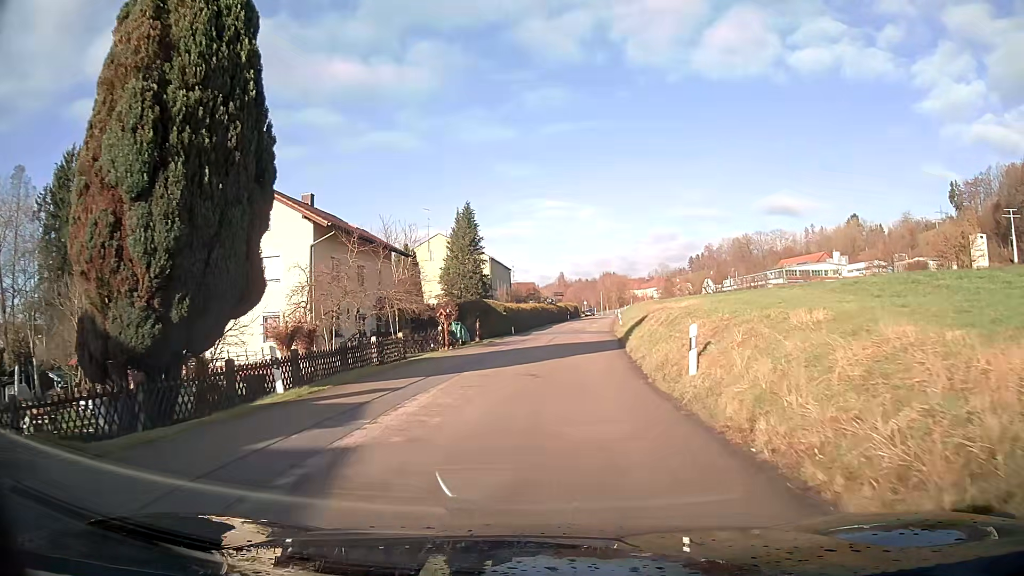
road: tertiary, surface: asphalt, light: Day
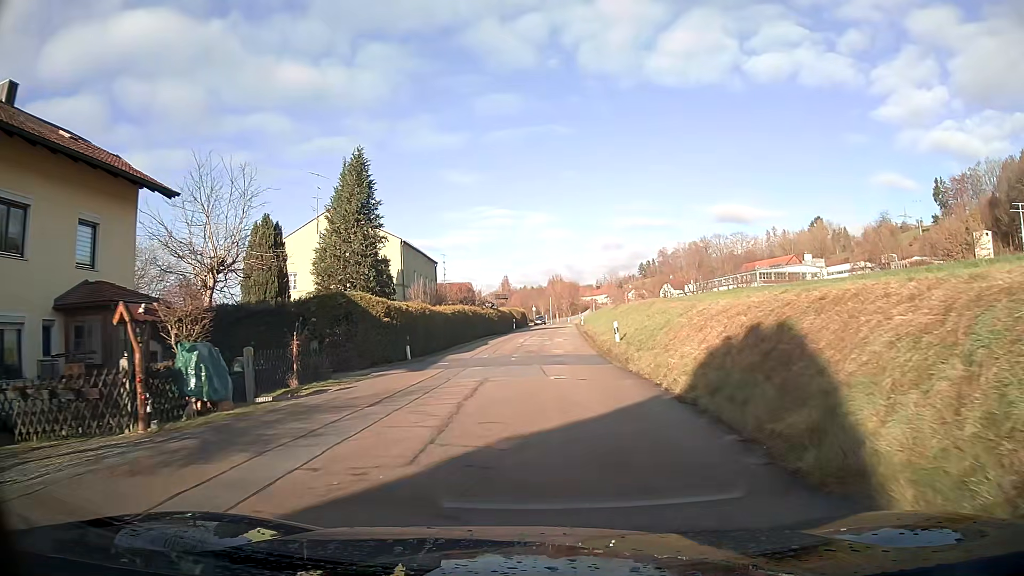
(+1.0, +24.2) m; +5°
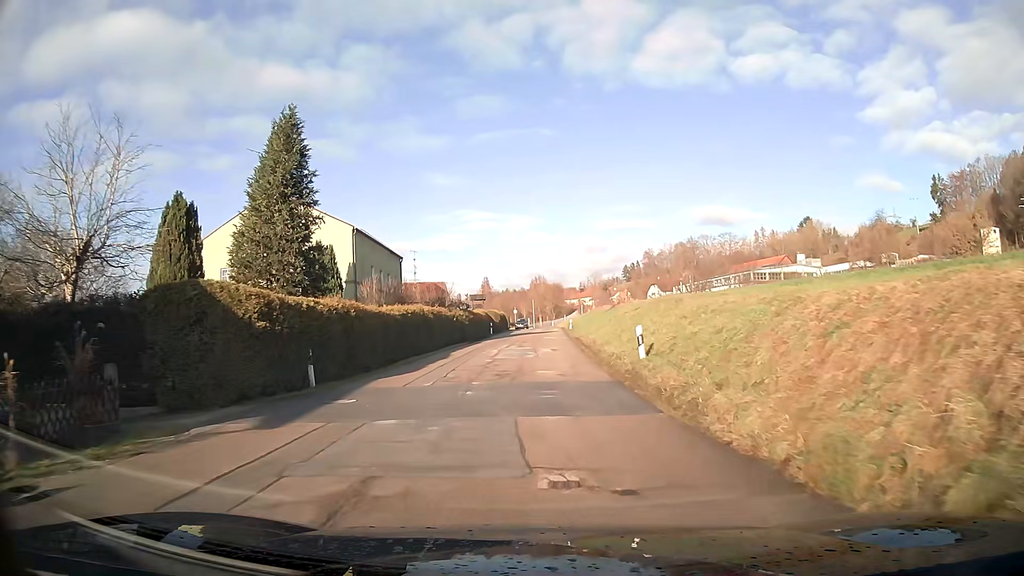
(+0.1, +9.7) m; +1°
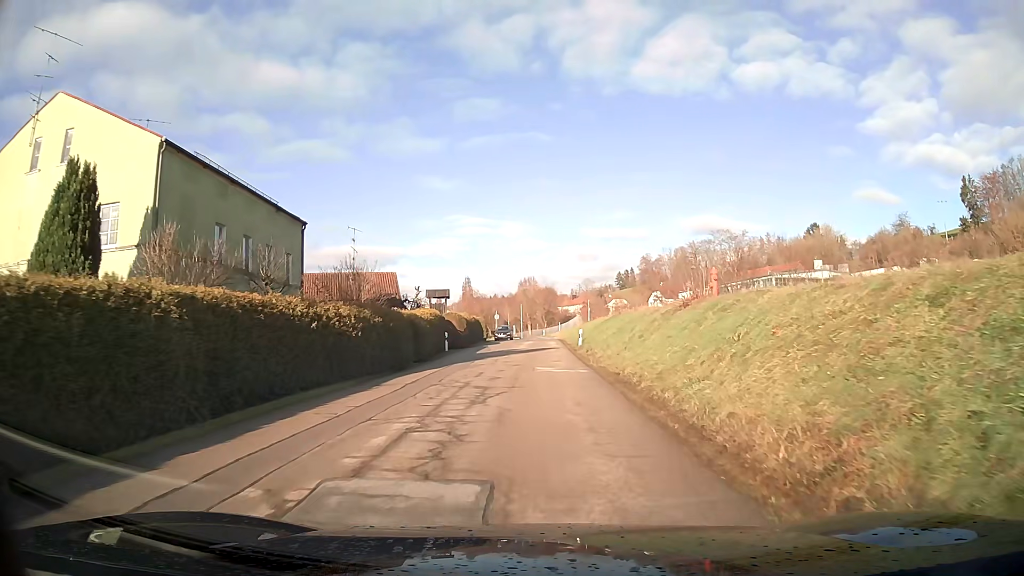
(+0.2, +24.3) m; +1°
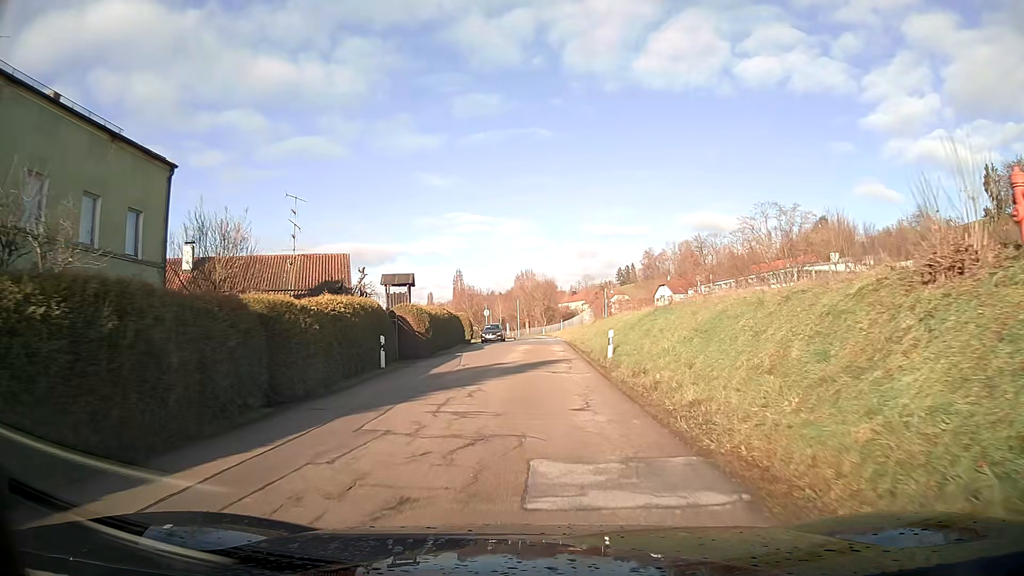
(0.0, +14.7) m; 0°
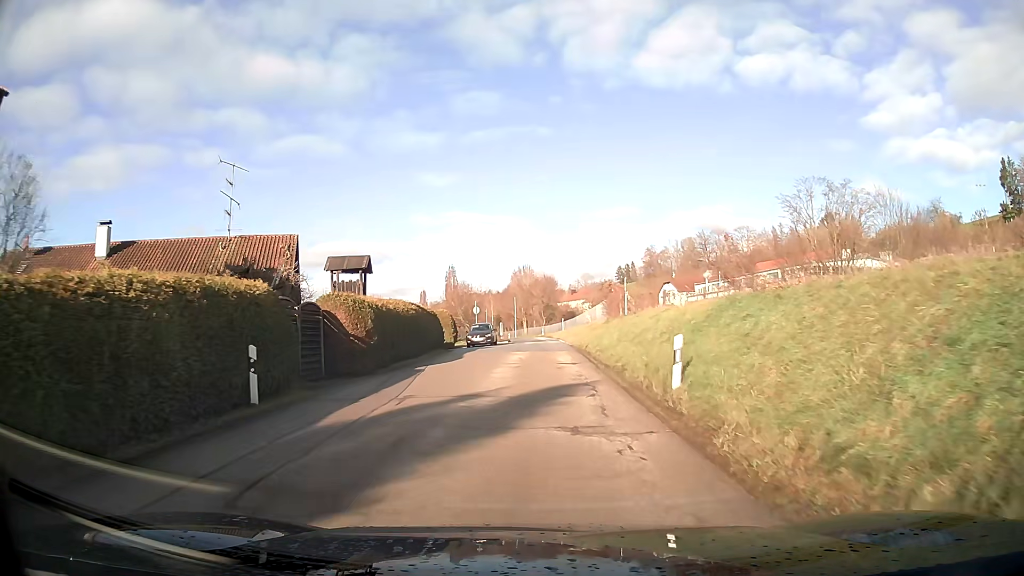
(0.0, +9.9) m; 0°
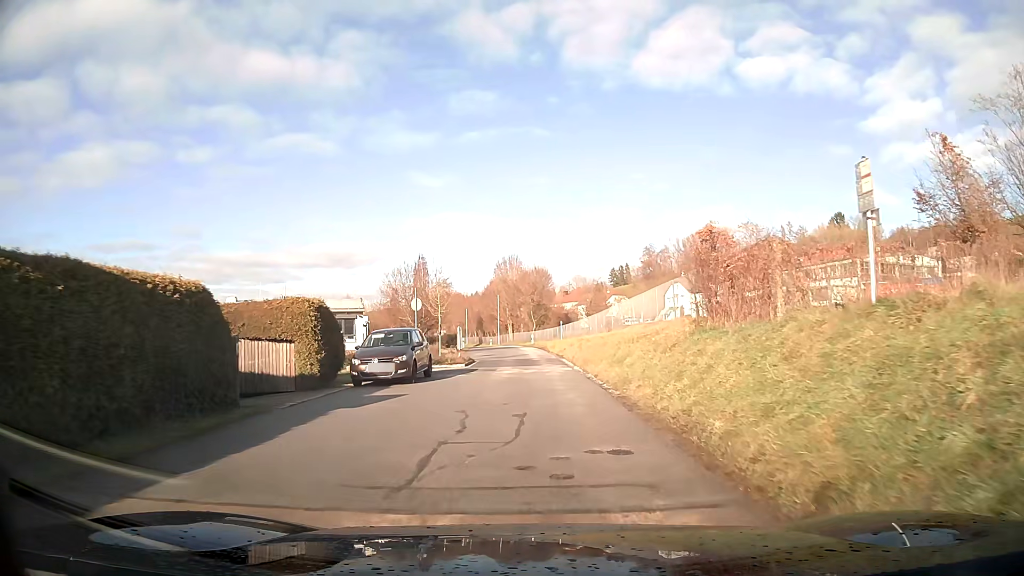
(+0.2, +24.7) m; +1°
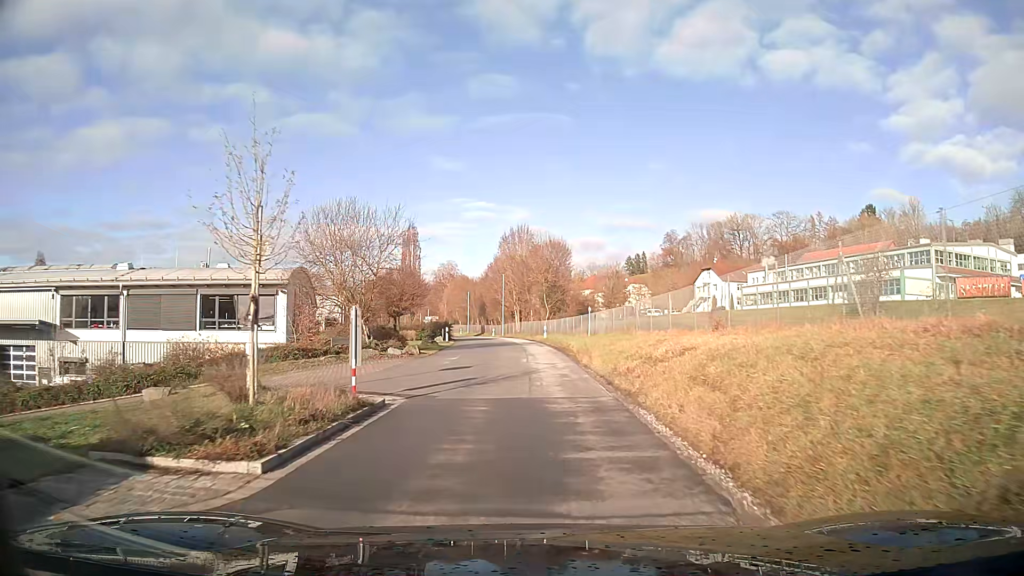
(-0.1, +19.9) m; -1°
